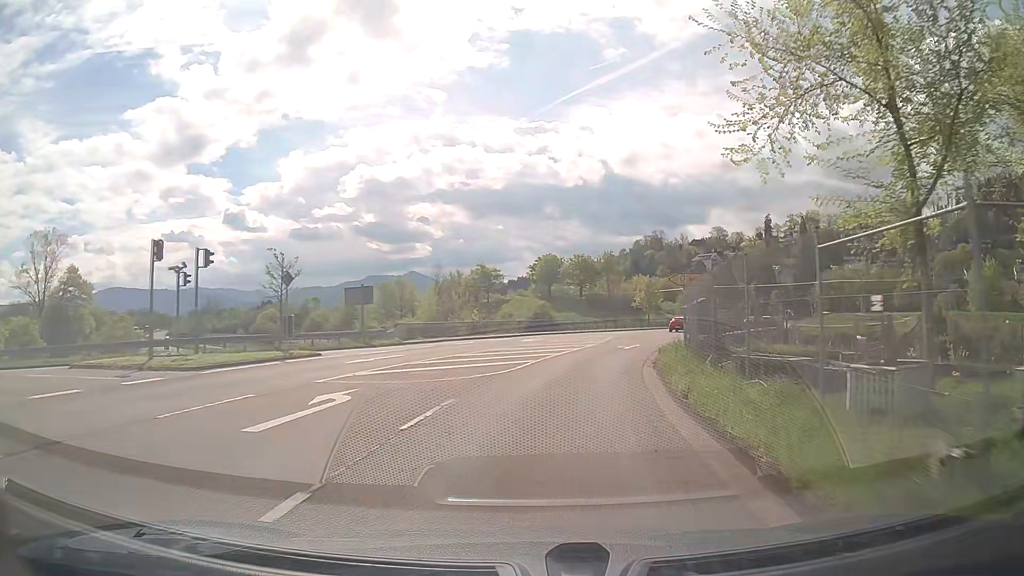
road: tertiary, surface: asphalt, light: Day
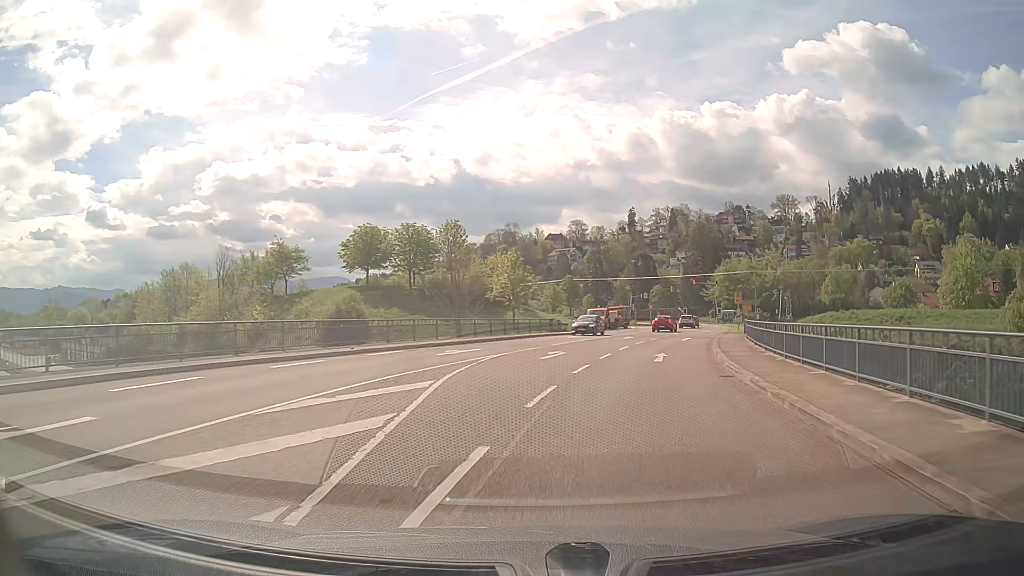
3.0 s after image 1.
(+4.6, +34.9) m; +13°
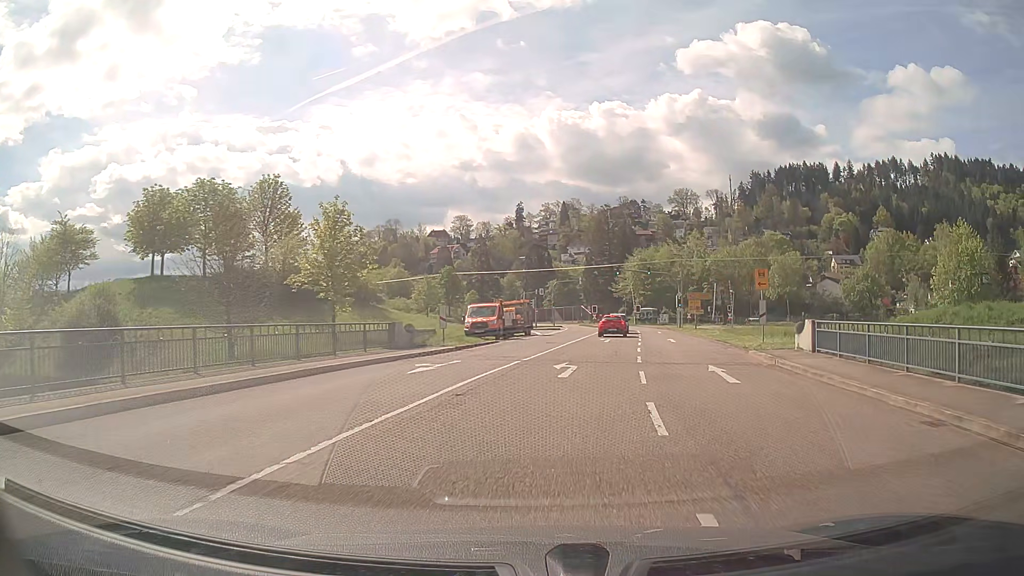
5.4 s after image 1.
(+2.4, +26.0) m; +10°
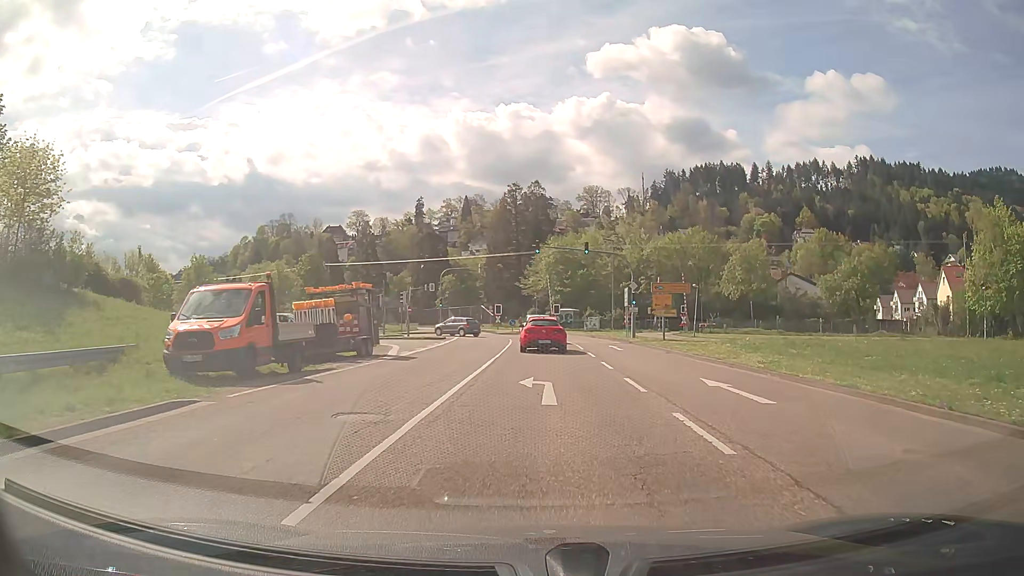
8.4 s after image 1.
(+1.9, +24.7) m; +9°
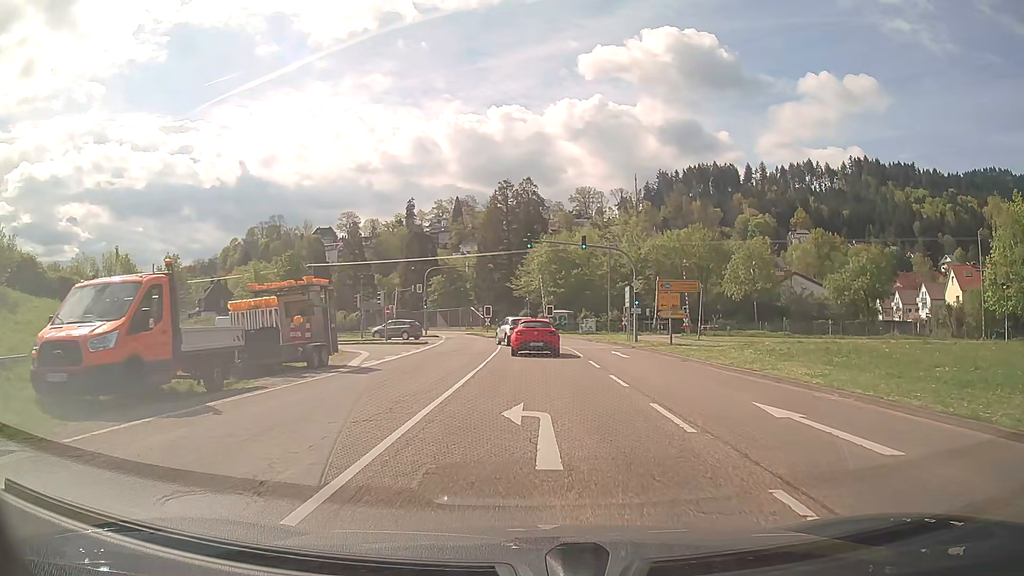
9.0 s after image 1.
(0.0, +4.5) m; 0°
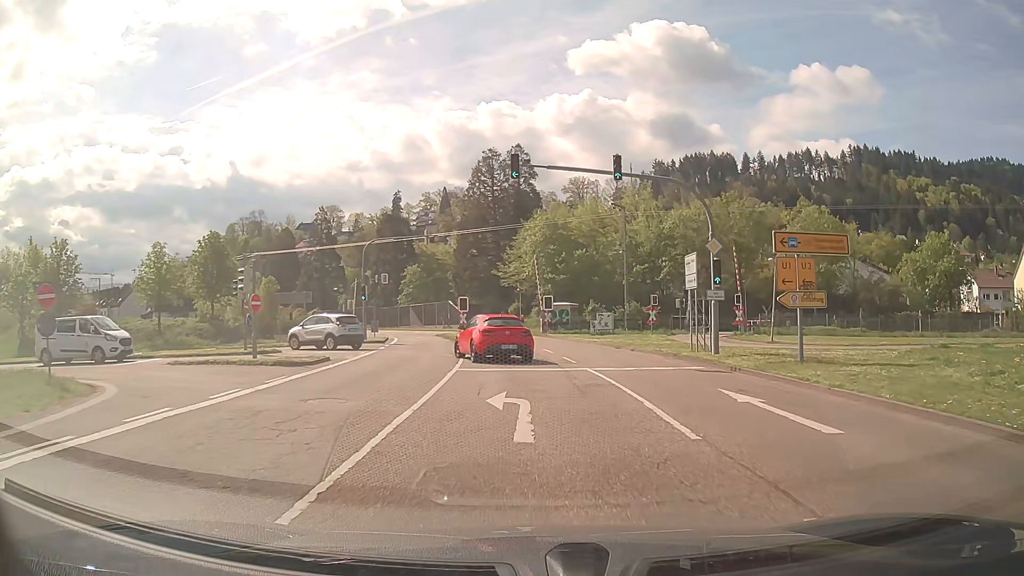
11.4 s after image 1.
(+0.1, +19.0) m; +1°
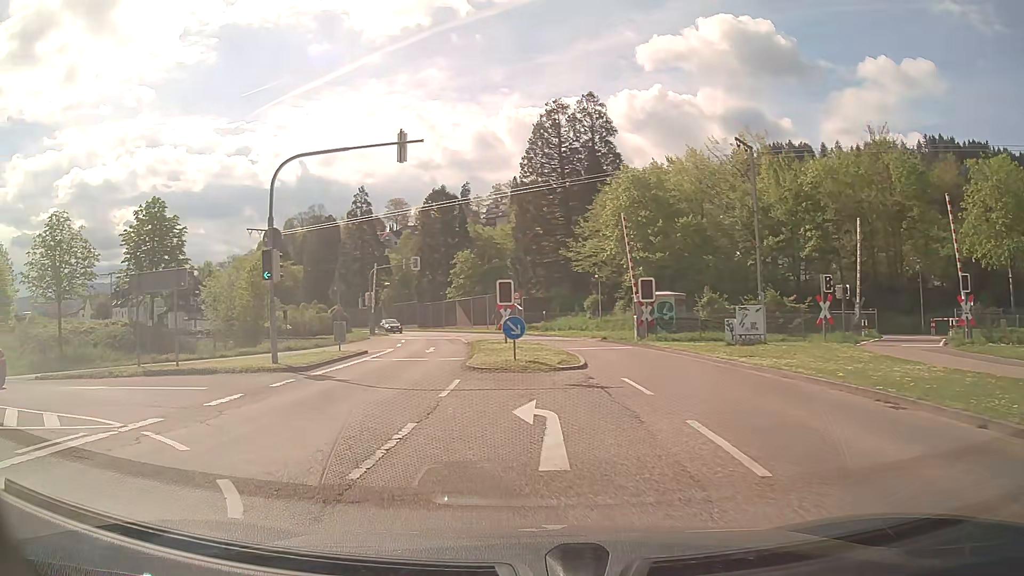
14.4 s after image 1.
(-0.3, +20.5) m; -7°
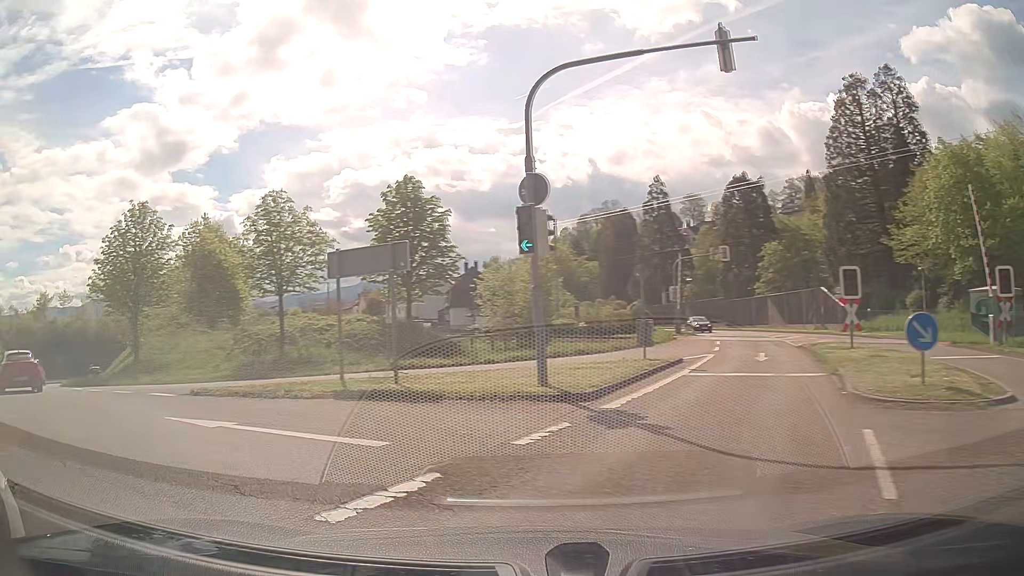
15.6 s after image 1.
(-1.2, +6.7) m; -24°
(-4, +9) (-12, +15) (-20, +21) (-27, +28) (-33, +36) (-39, +44) (-44, +53) (-49, +61) (-55, +69) (-62, +76) m
